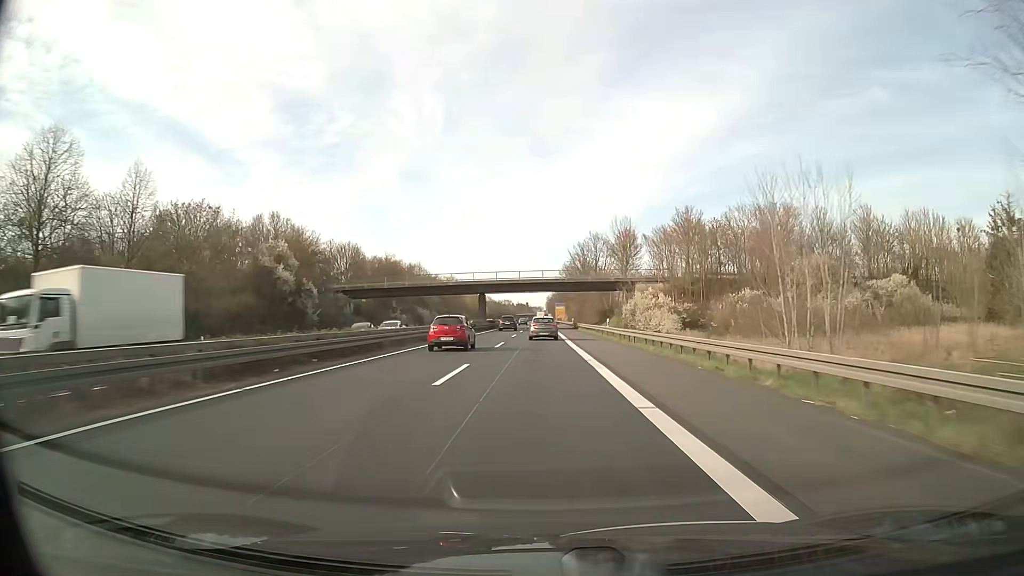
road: trunk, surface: asphalt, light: Day
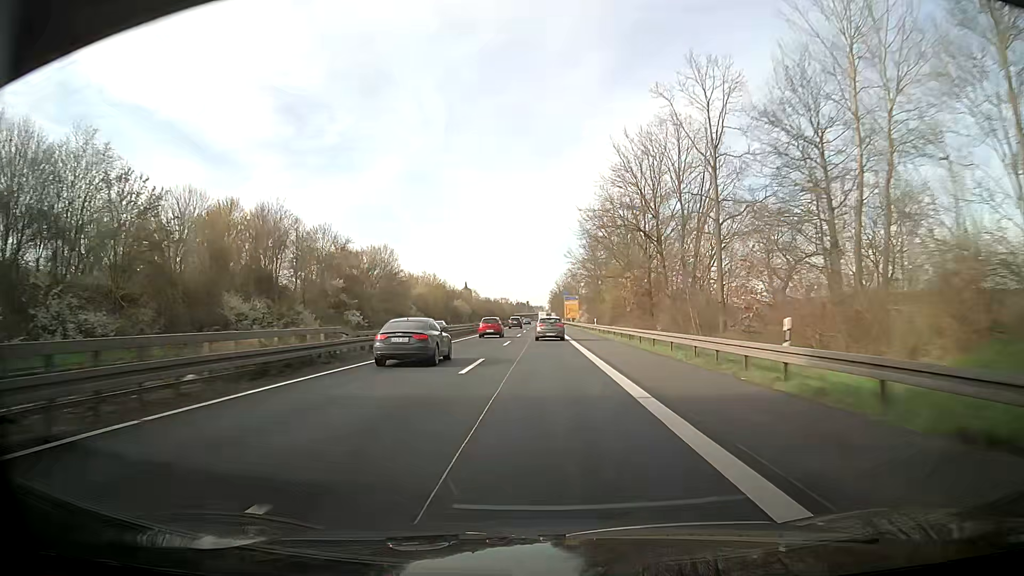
(-0.2, +87.1) m; 0°
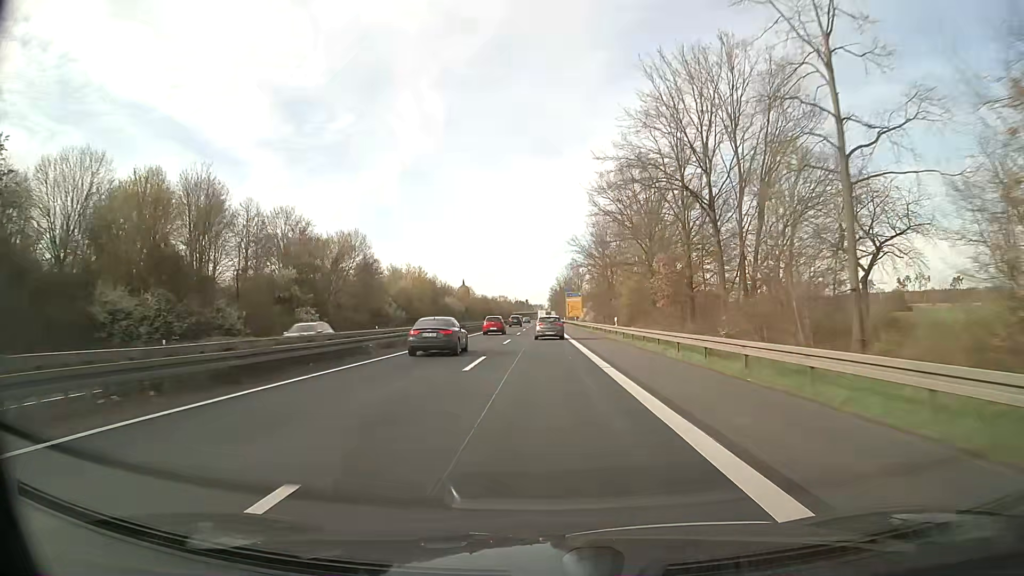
(-0.1, +17.4) m; 0°
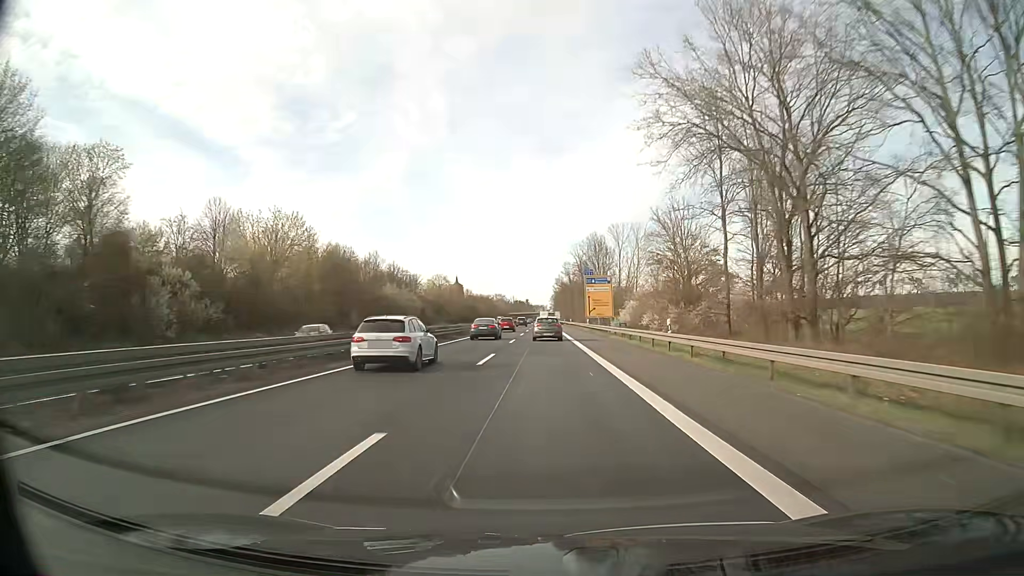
(-0.1, +69.7) m; 0°
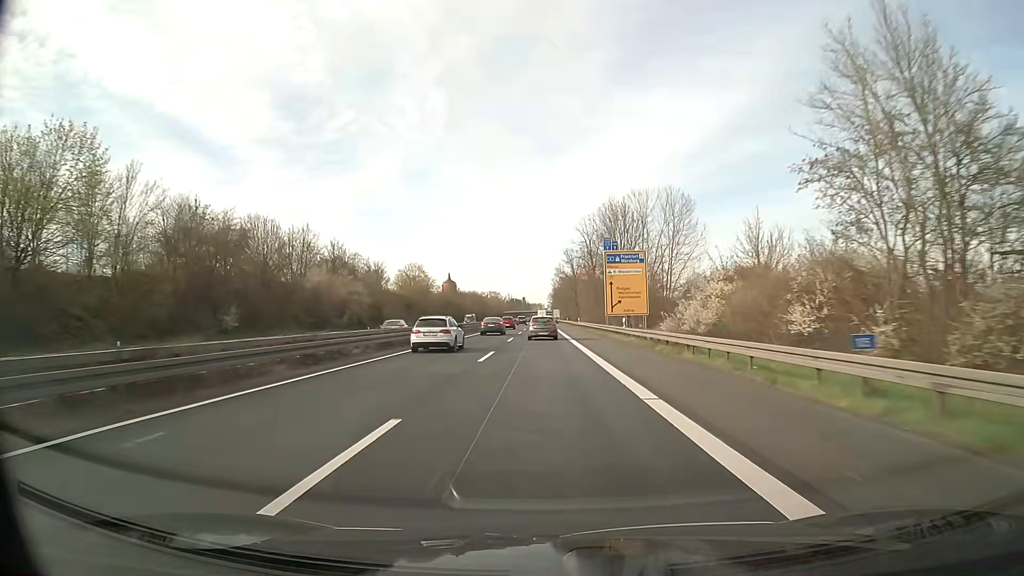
(+0.1, +34.8) m; 0°
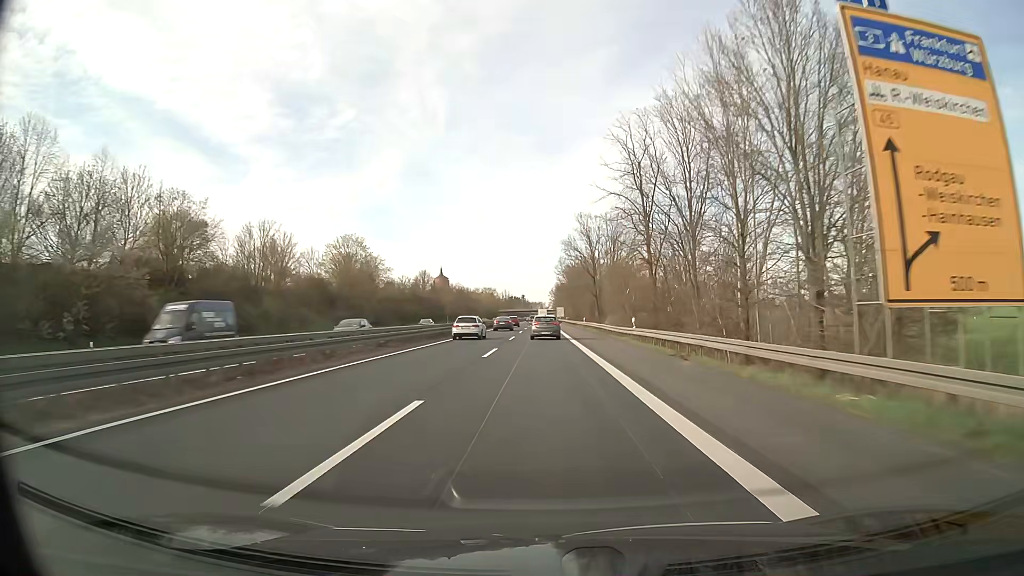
(0.0, +52.3) m; 0°
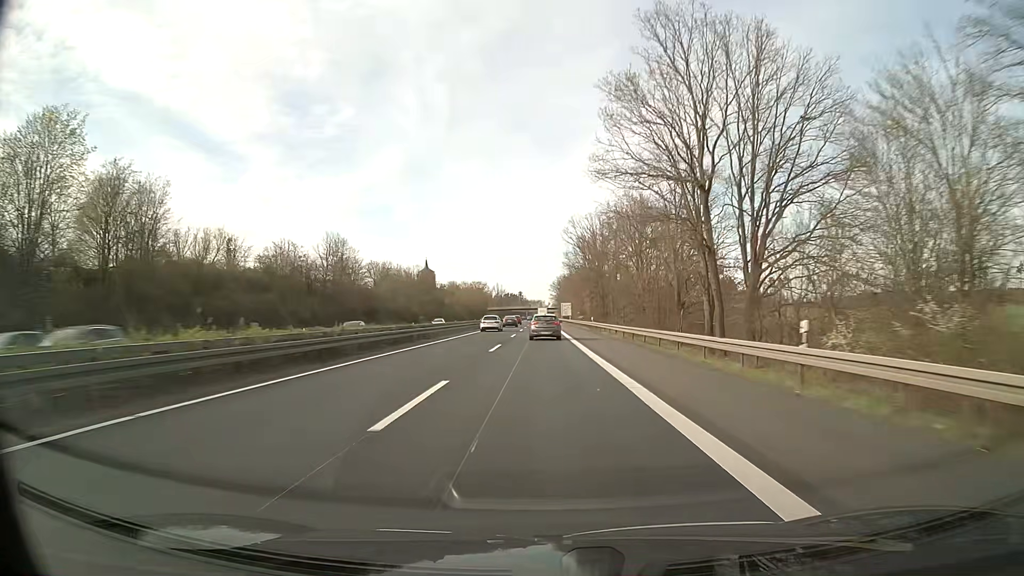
(0.0, +68.9) m; 0°
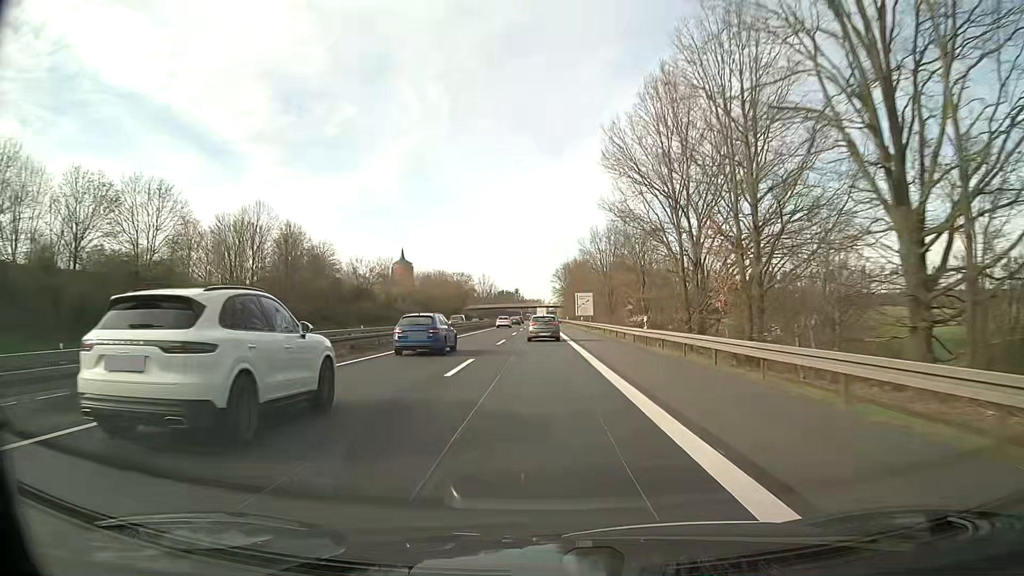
(0.0, +82.6) m; 0°
(0, +10) (0, +20) (0, +30) (0, +40) (0, +50) (0, +60) (0, +70) (0, +80) (0, +90) (0, +100) m
